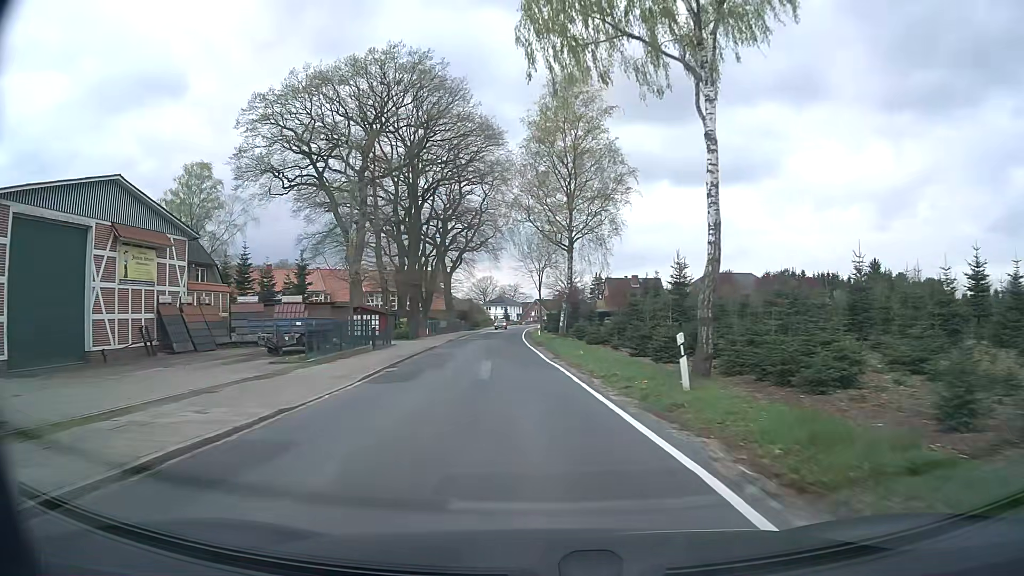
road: secondary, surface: asphalt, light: Day
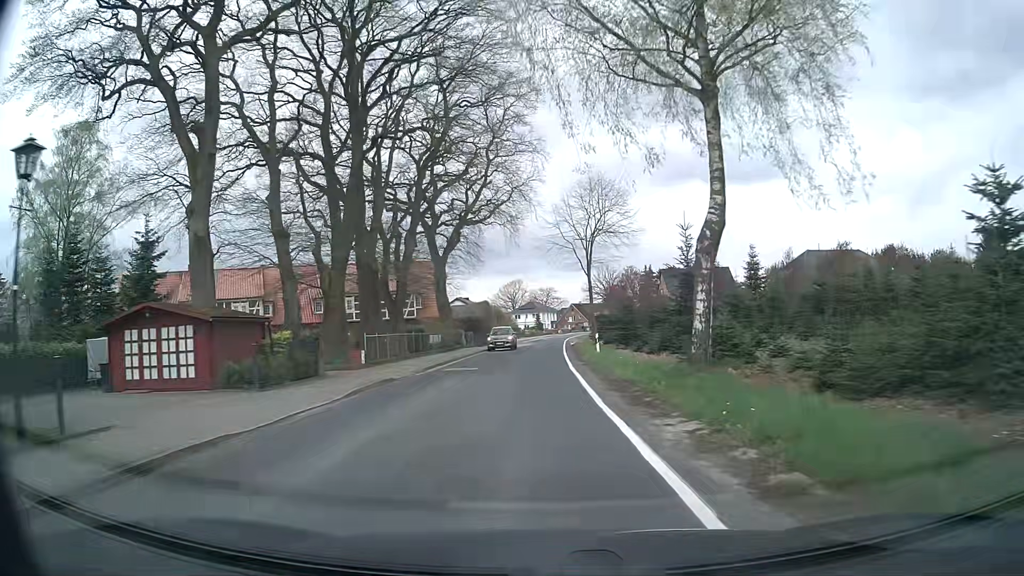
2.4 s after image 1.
(-1.2, +31.1) m; -3°
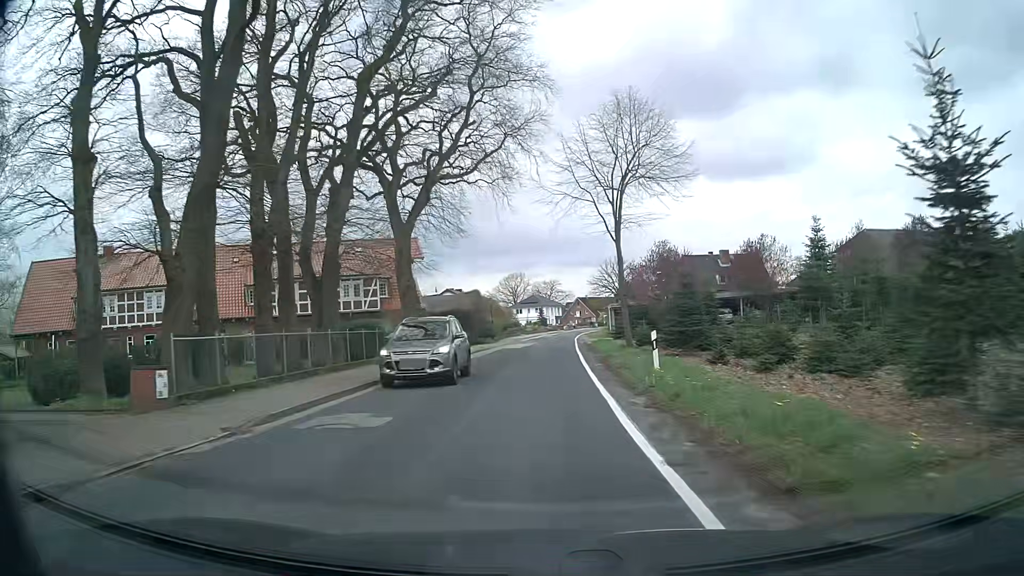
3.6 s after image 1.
(+0.1, +15.5) m; -1°
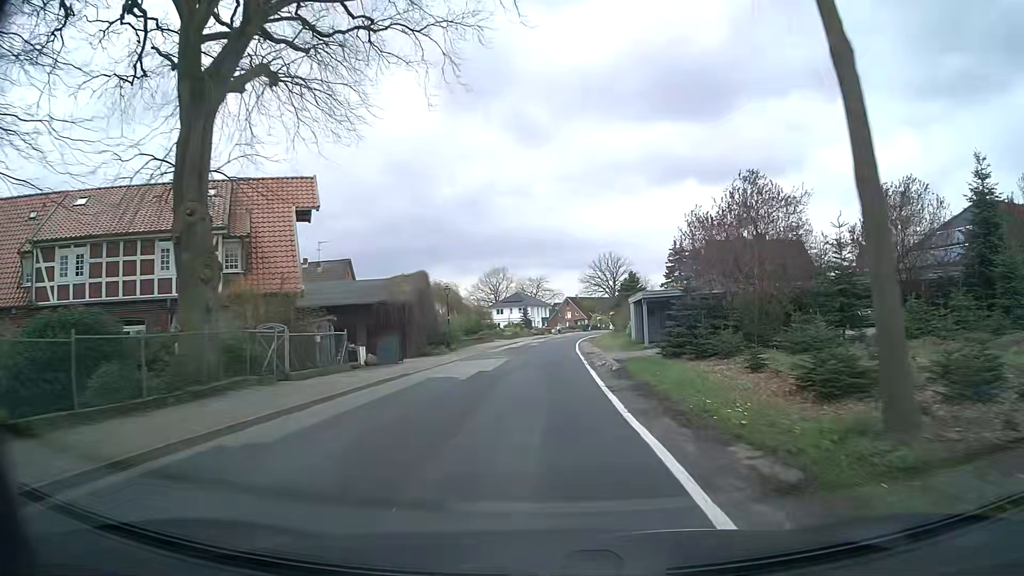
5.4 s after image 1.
(+0.5, +23.2) m; +2°
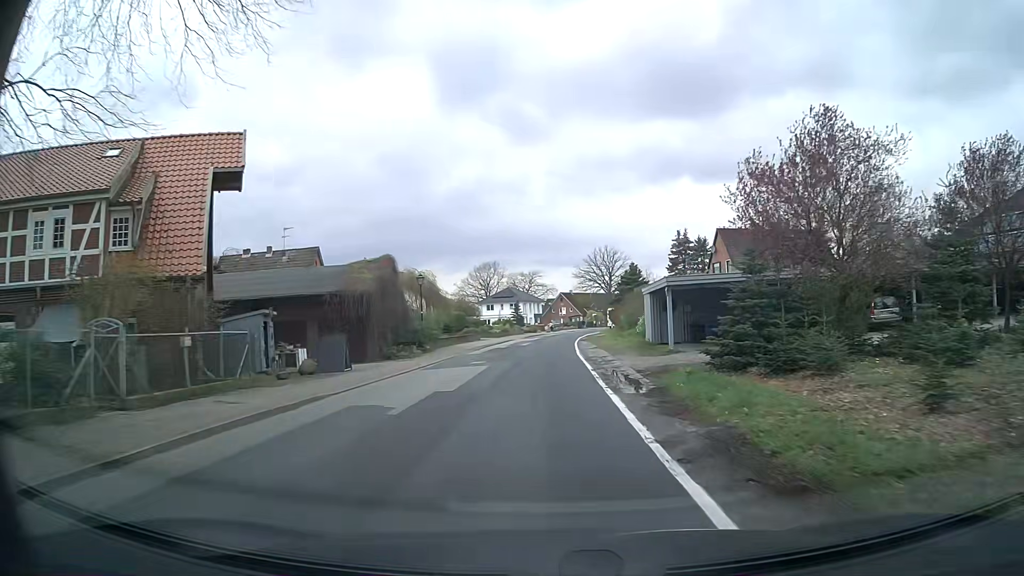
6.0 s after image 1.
(+0.1, +7.8) m; +1°
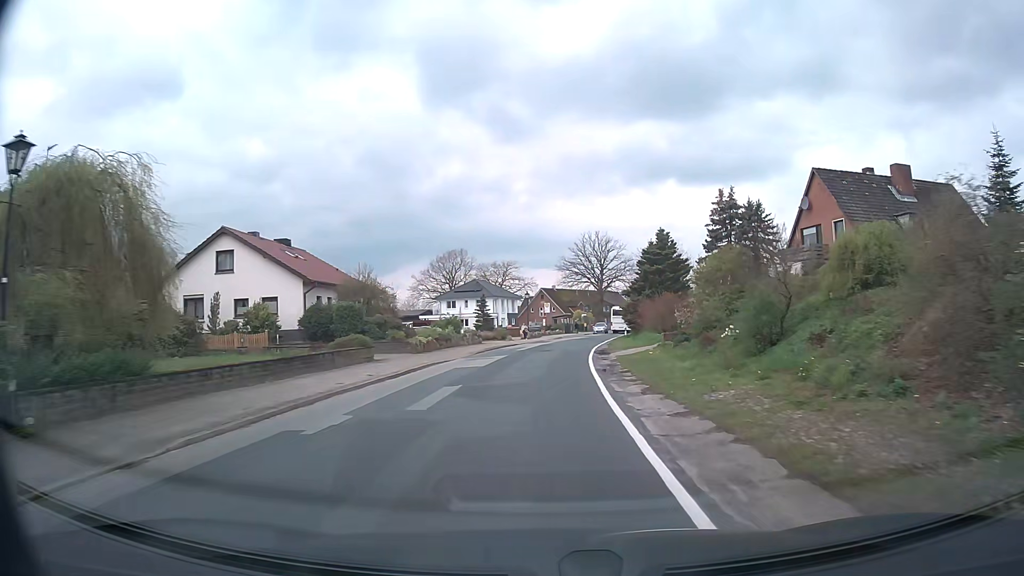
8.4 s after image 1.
(+0.4, +31.1) m; +2°
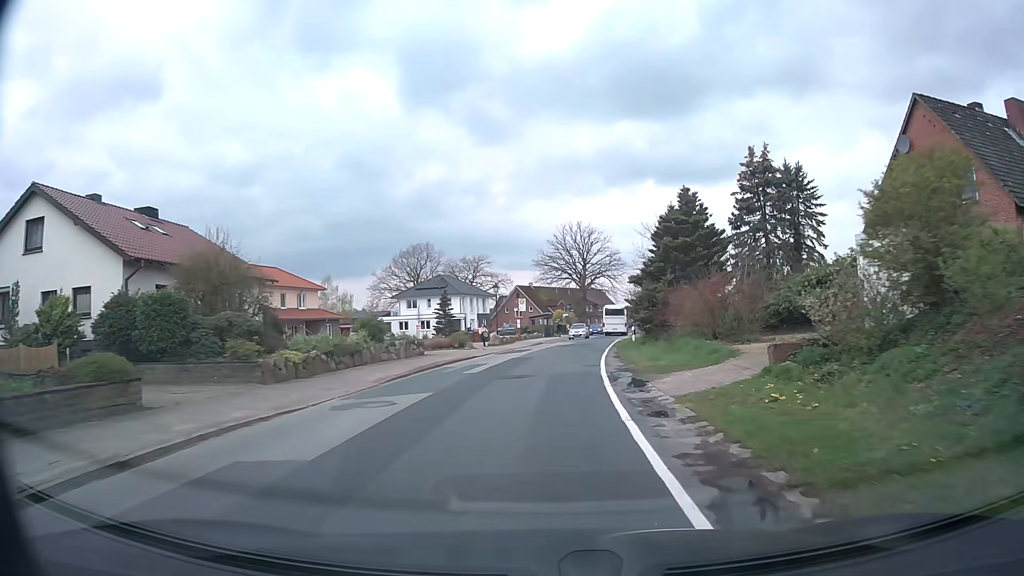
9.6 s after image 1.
(+0.2, +15.5) m; +2°
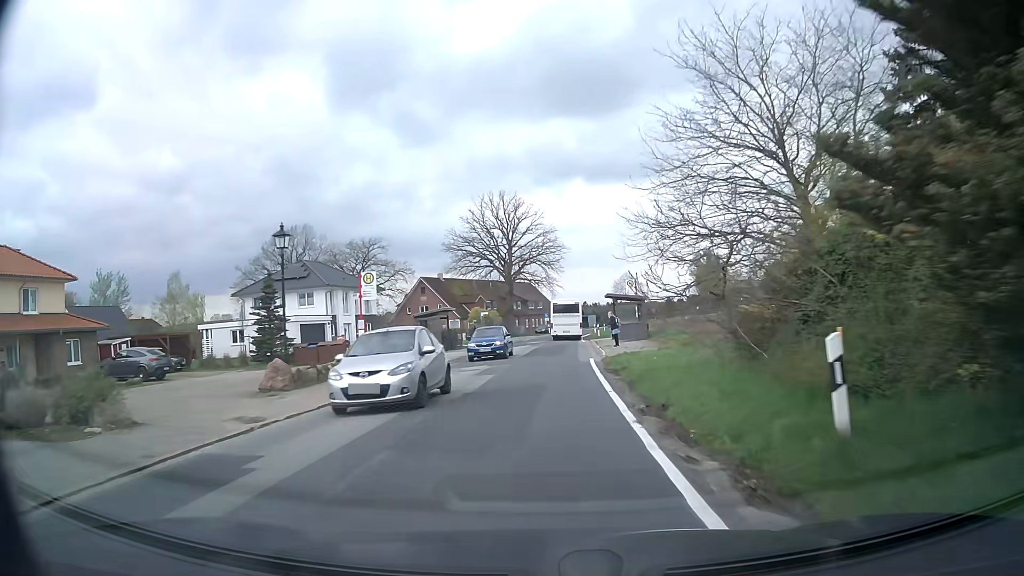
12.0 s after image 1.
(+1.6, +31.0) m; +6°
(0, +10) (0, +20) (0, +30) (+1, +40) (+1, +50) (+2, +60) (+3, +70) (+4, +80) (+5, +90) (+8, +99) m
